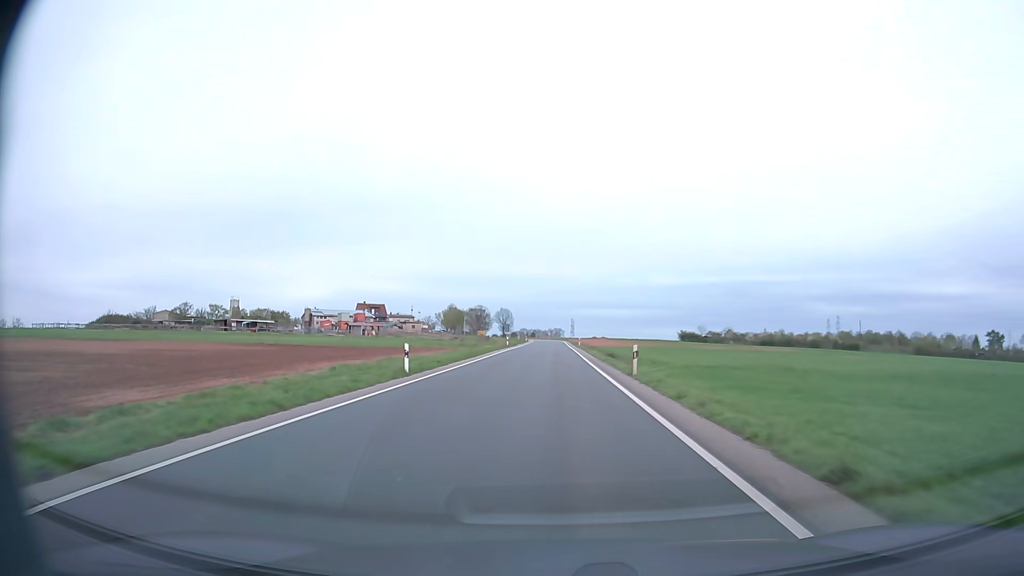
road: secondary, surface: asphalt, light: Day
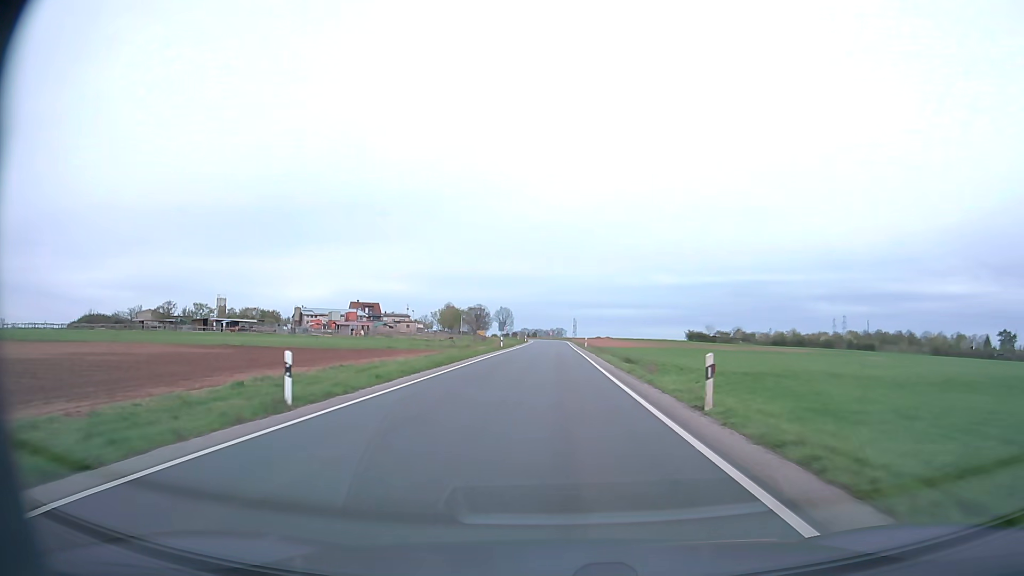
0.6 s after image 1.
(0.0, +10.7) m; 0°
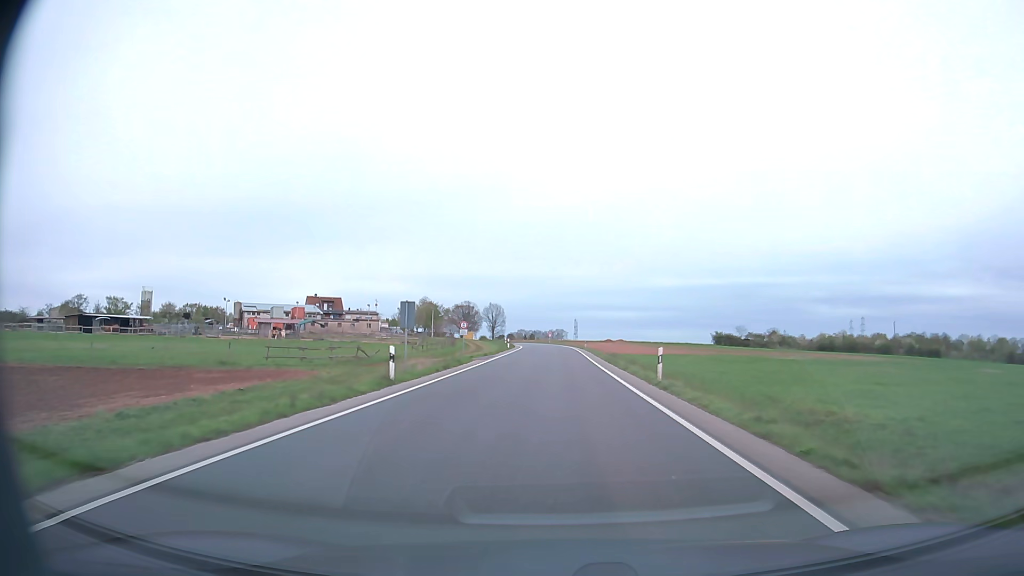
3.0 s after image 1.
(-0.1, +42.9) m; 0°
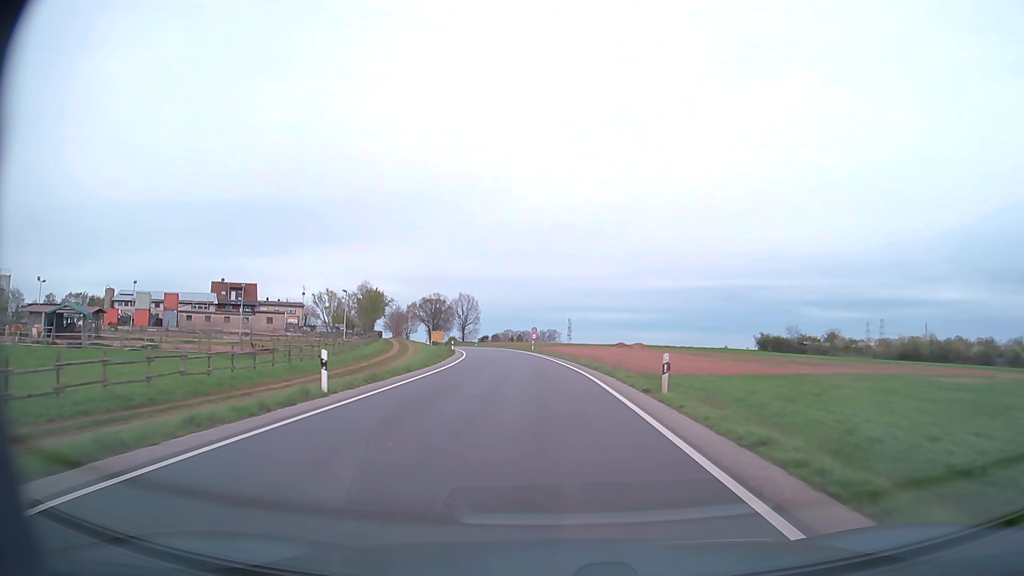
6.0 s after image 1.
(+0.6, +53.7) m; +1°
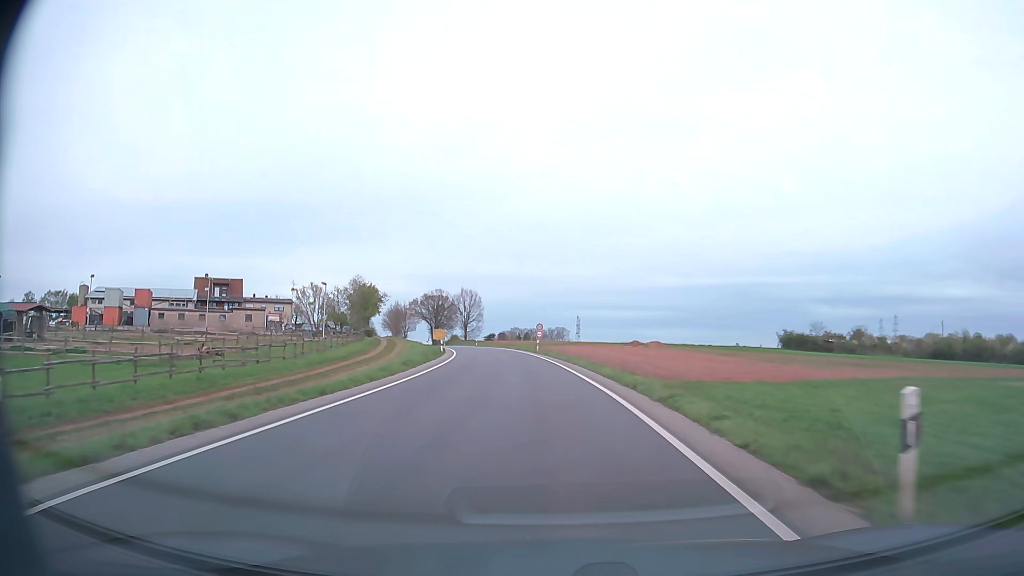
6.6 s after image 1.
(0.0, +10.7) m; -1°
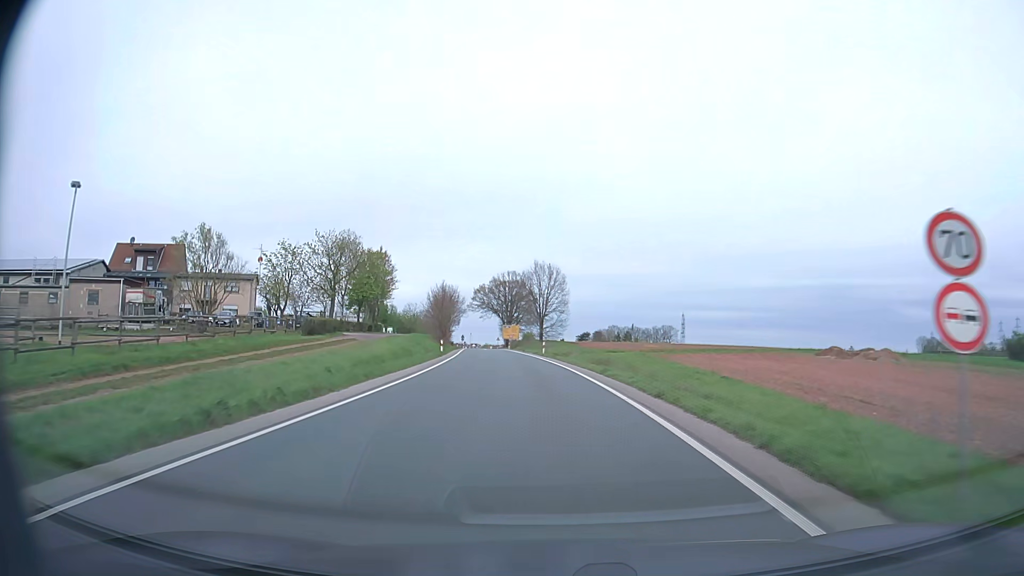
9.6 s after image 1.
(-3.8, +53.6) m; -8°
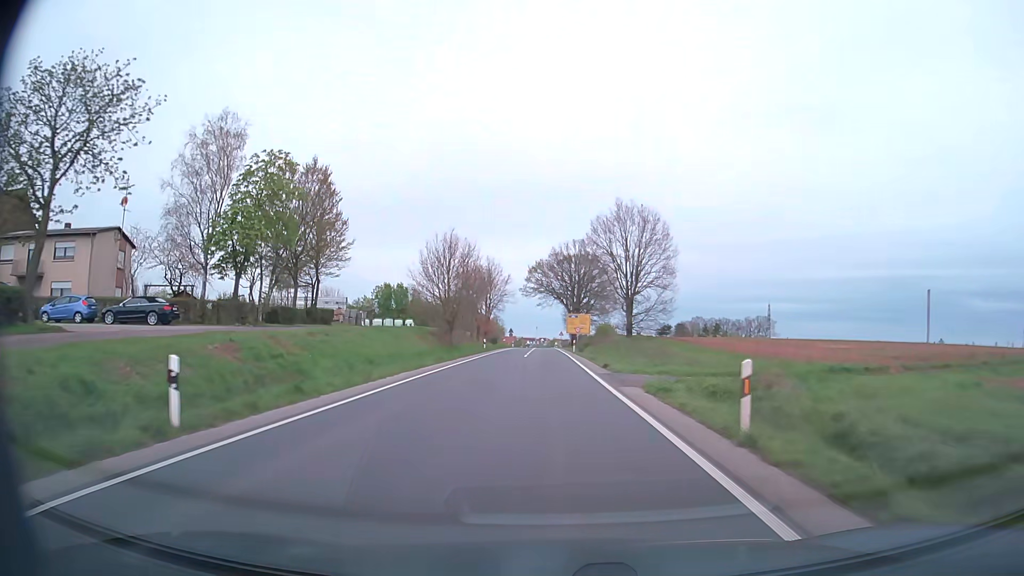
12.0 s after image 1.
(-2.2, +42.5) m; -6°
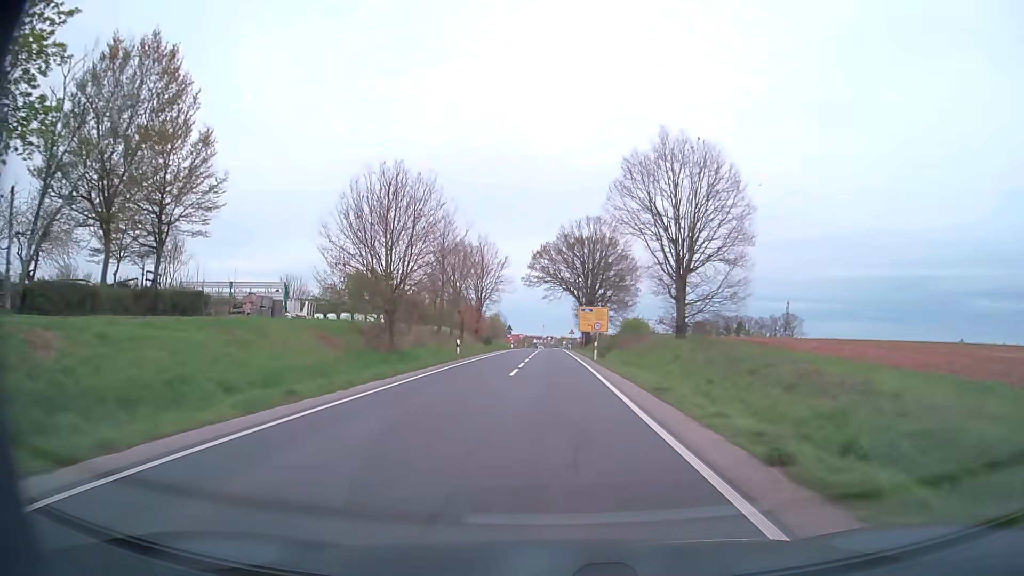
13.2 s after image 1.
(-0.2, +20.4) m; -1°
(0, +10) (0, +20) (0, +30) (0, +40) (0, +50) (0, +60) (0, +70) (0, +80) (0, +90) (0, +100) m
